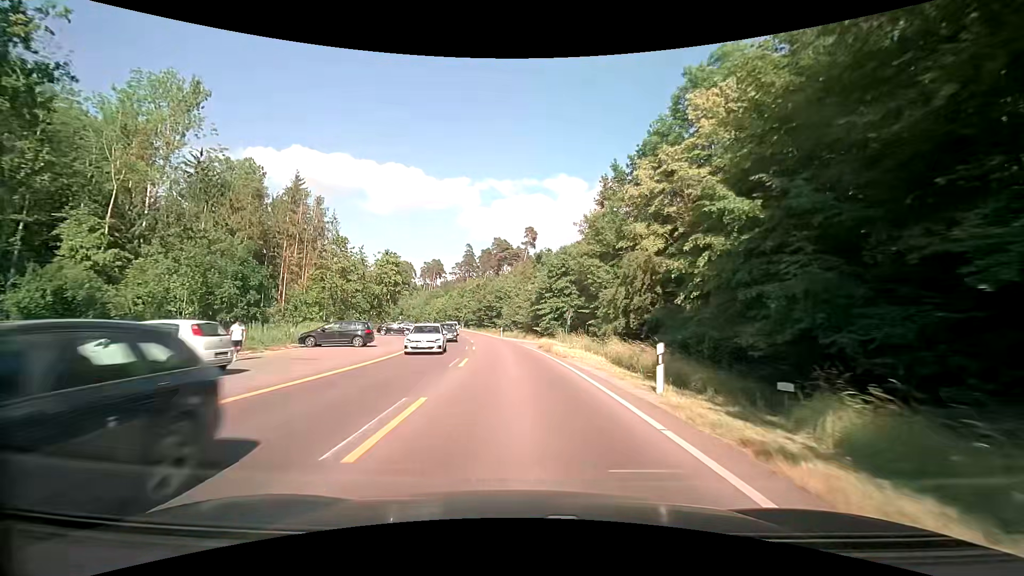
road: secondary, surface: asphalt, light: Day
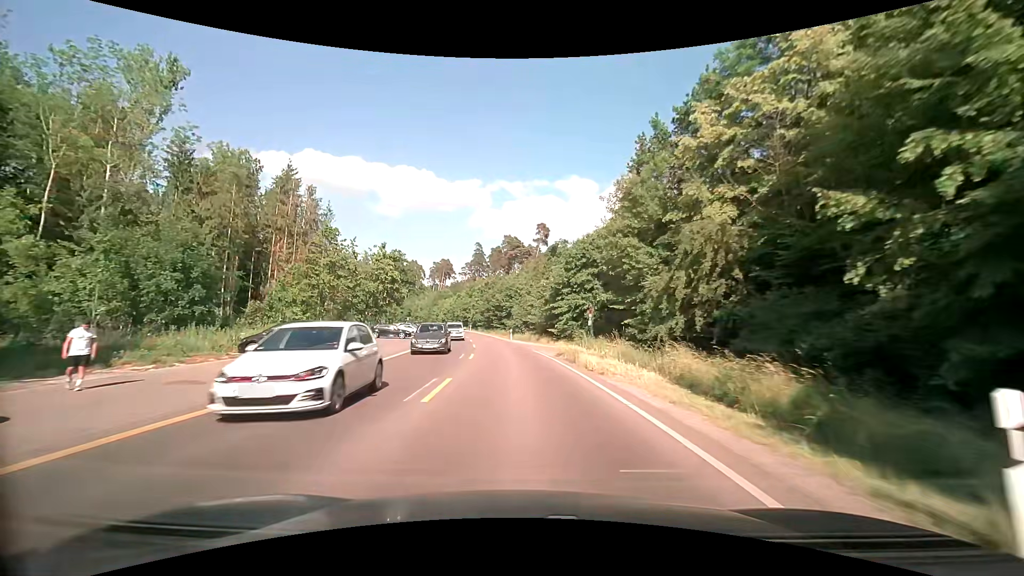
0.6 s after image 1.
(-0.1, +7.6) m; -1°
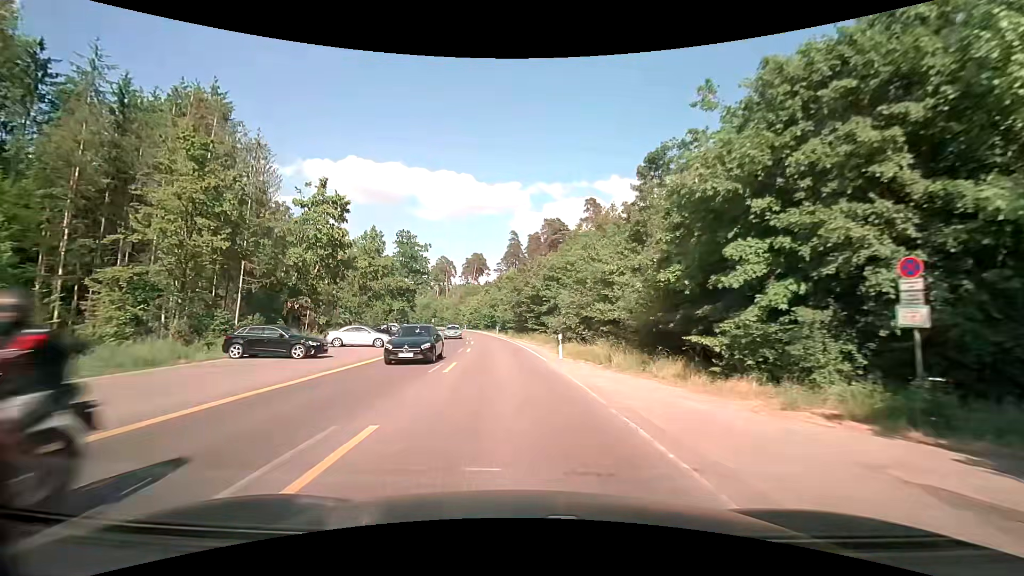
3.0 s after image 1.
(-1.0, +30.3) m; -5°
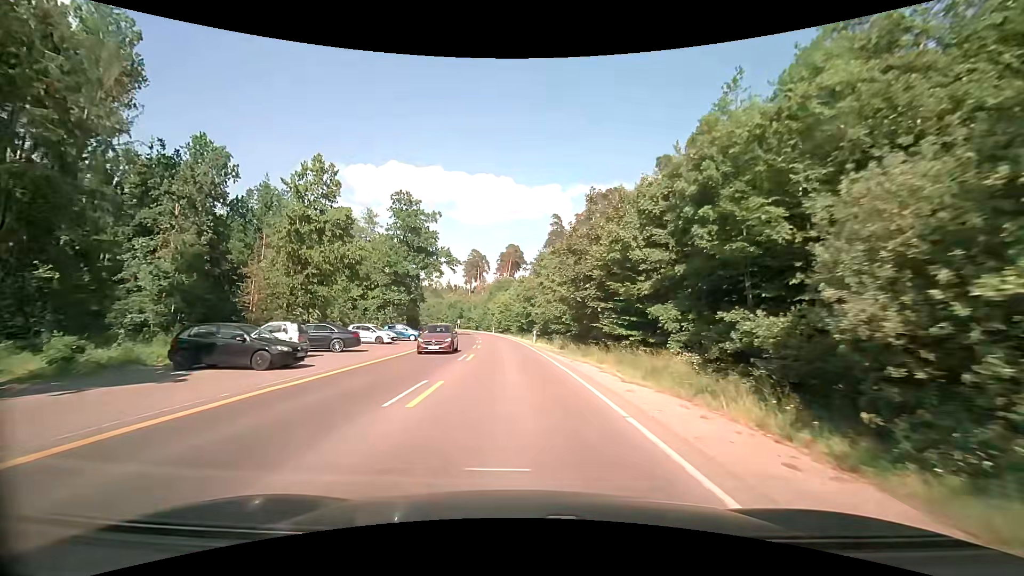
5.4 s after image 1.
(-1.3, +30.4) m; -4°
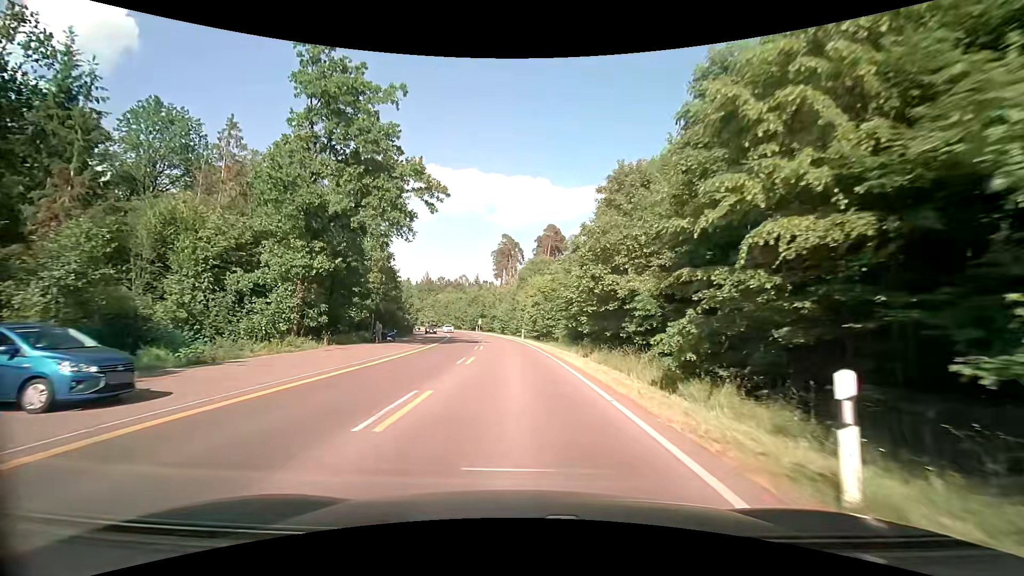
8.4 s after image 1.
(-1.4, +37.9) m; -4°
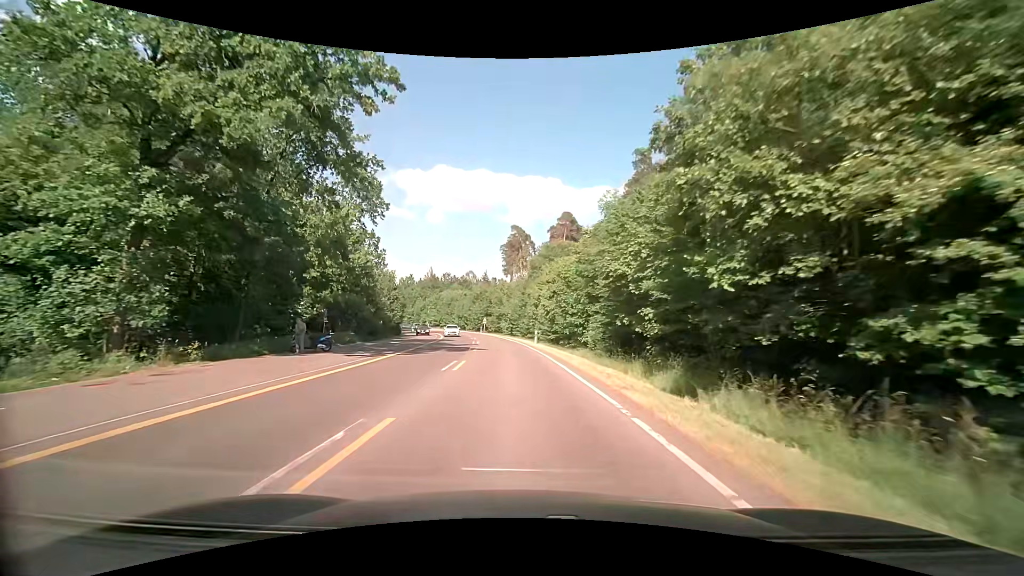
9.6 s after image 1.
(-0.1, +15.2) m; -1°
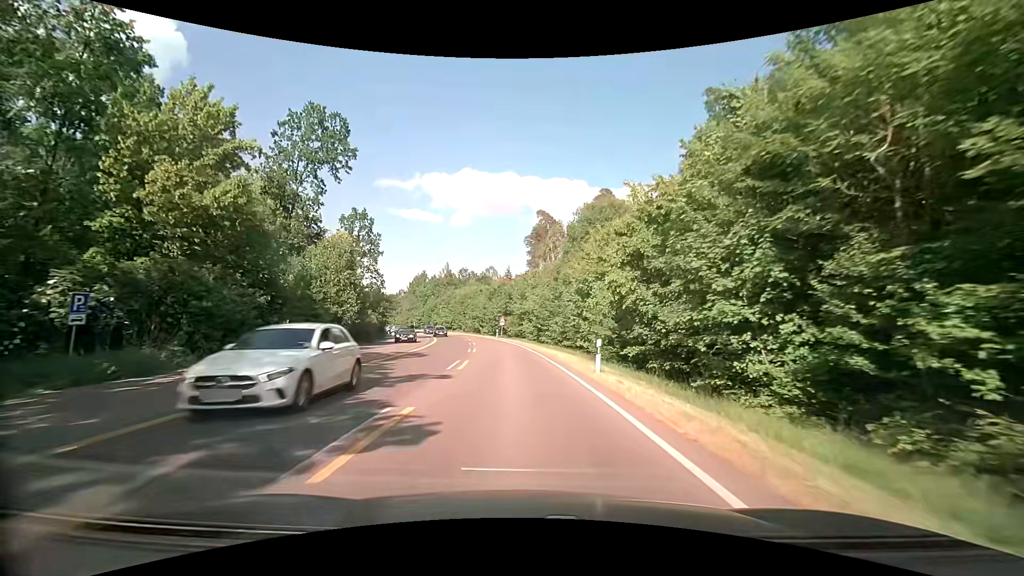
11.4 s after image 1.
(-0.6, +22.8) m; -3°
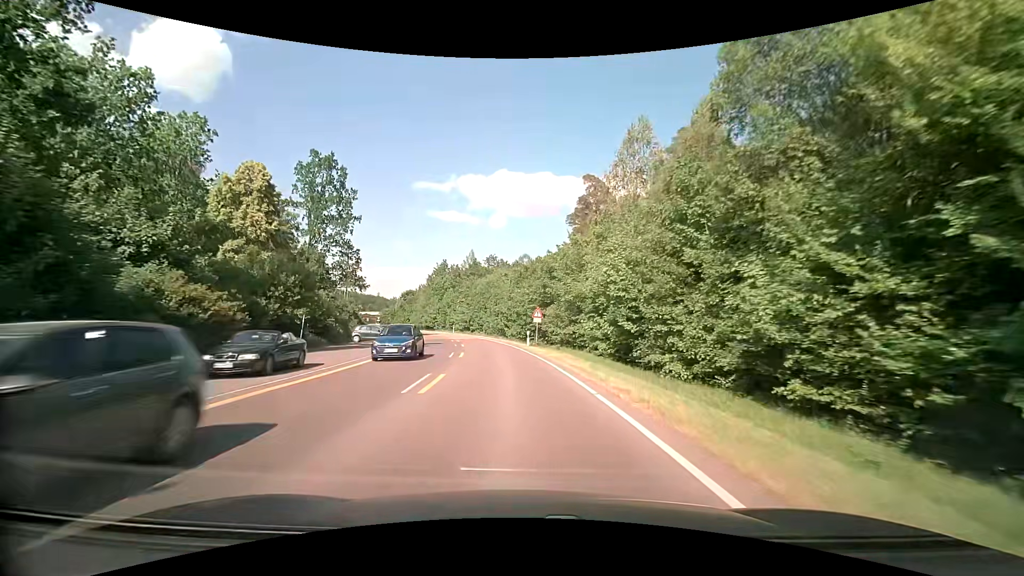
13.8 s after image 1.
(-1.3, +30.4) m; -5°
(0, +10) (-1, +20) (-2, +30) (-3, +40) (-5, +50) (-7, +59) (-9, +69) (-12, +79) (-15, +88) (-19, +98) m
